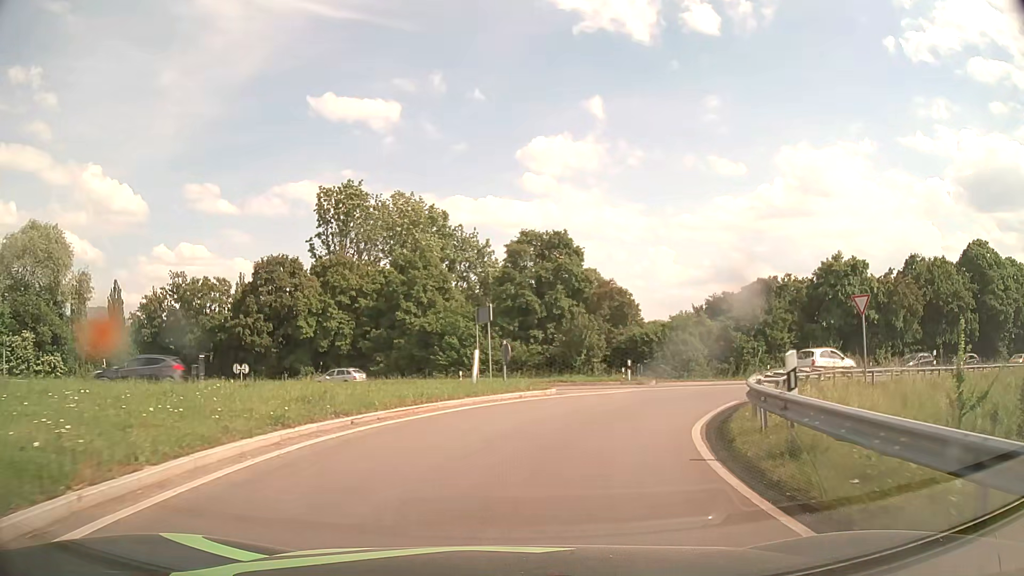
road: primary_link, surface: asphalt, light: Day
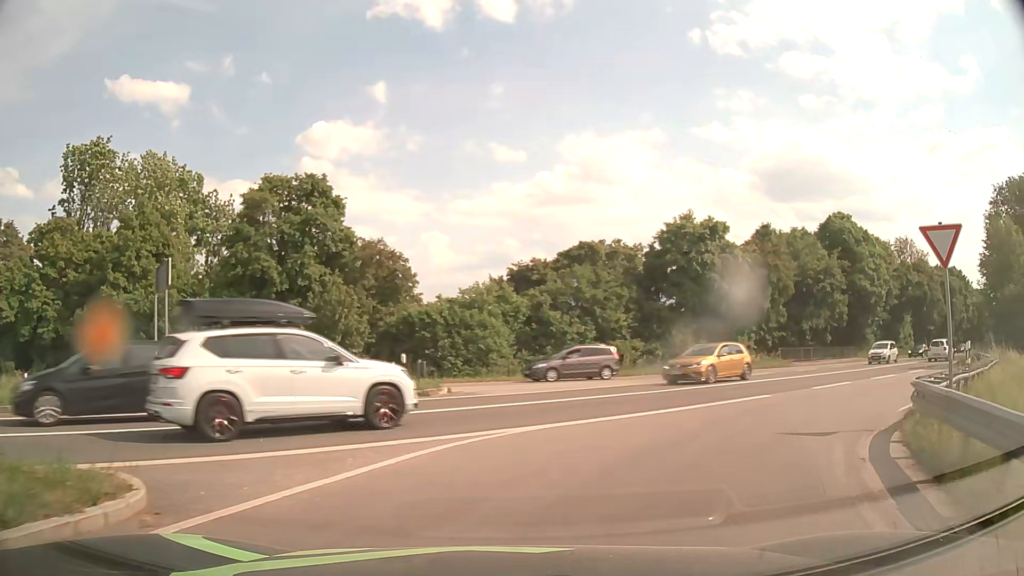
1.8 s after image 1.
(+1.9, +13.9) m; +19°
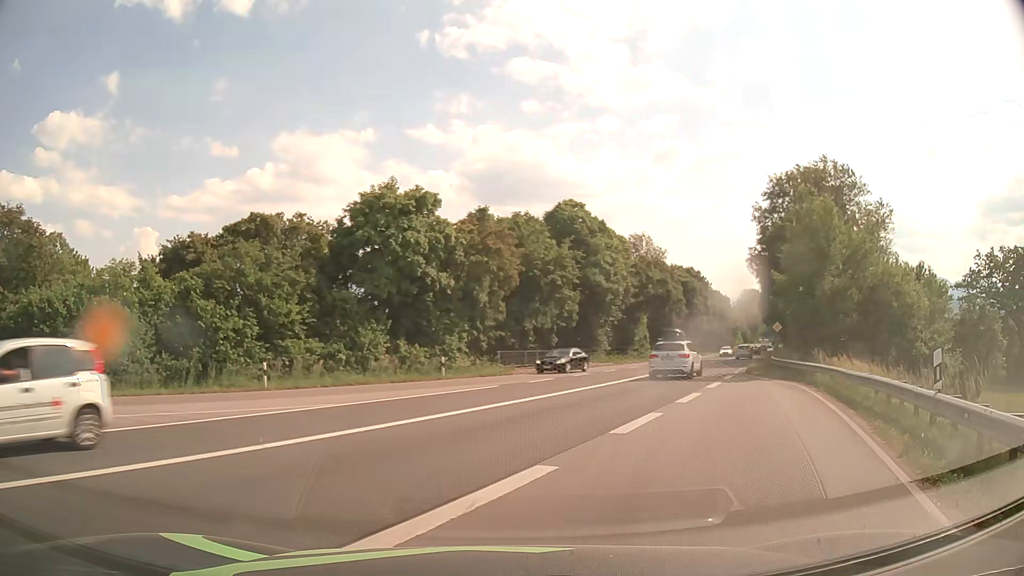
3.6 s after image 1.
(+2.0, +8.8) m; +27°
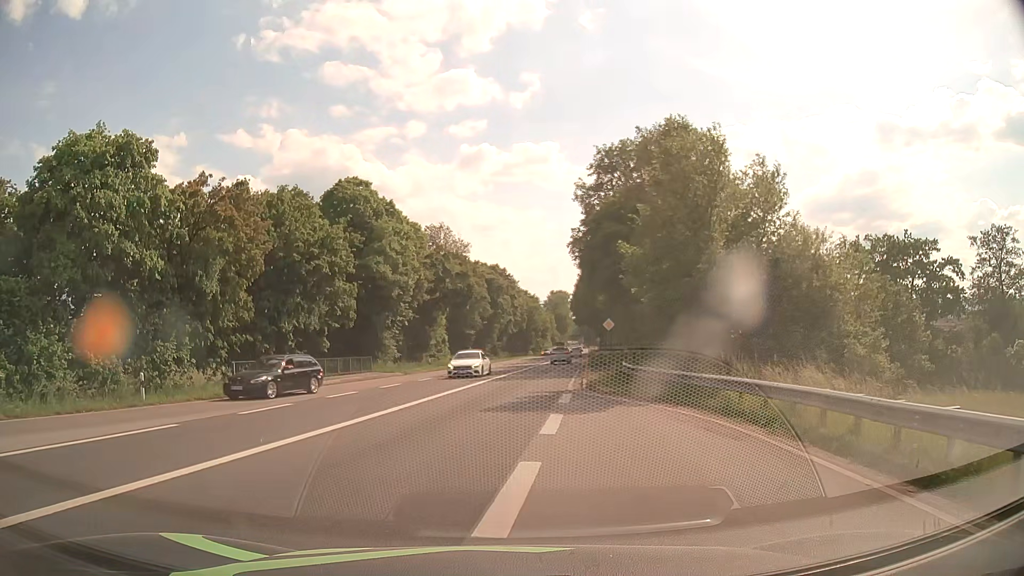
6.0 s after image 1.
(+2.2, +10.9) m; +15°
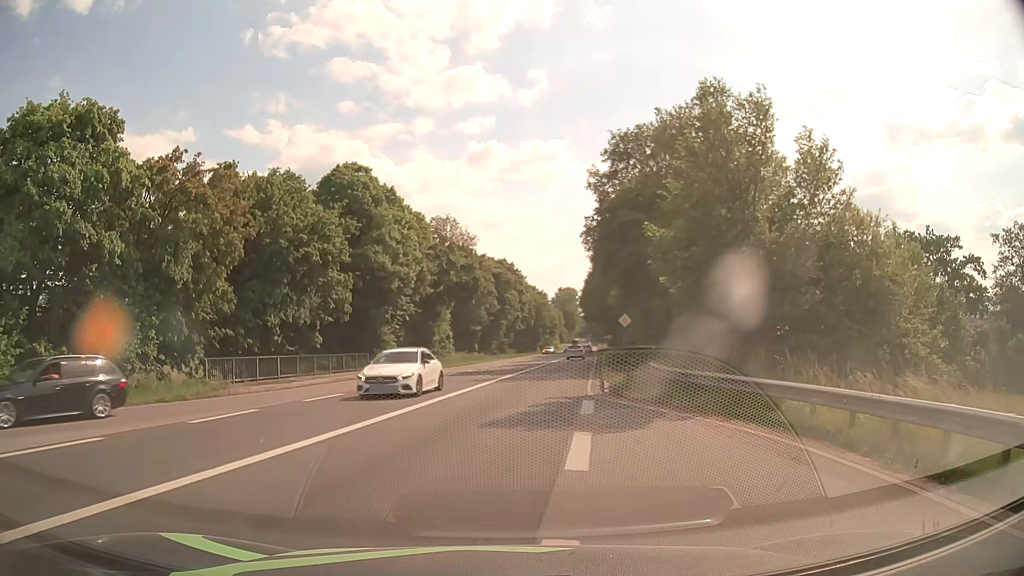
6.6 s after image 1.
(0.0, +3.5) m; -1°
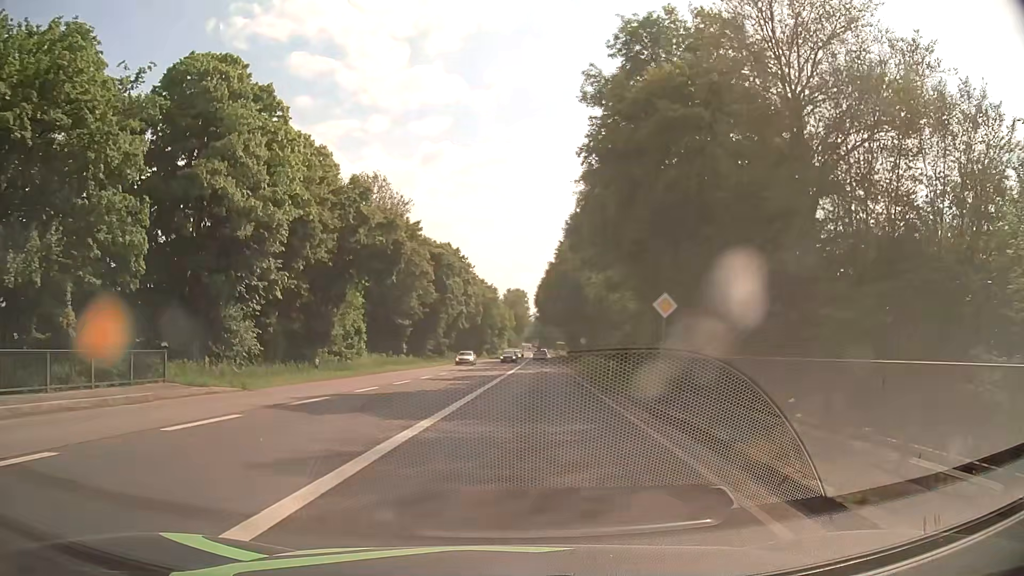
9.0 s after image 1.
(+0.5, +21.1) m; +5°
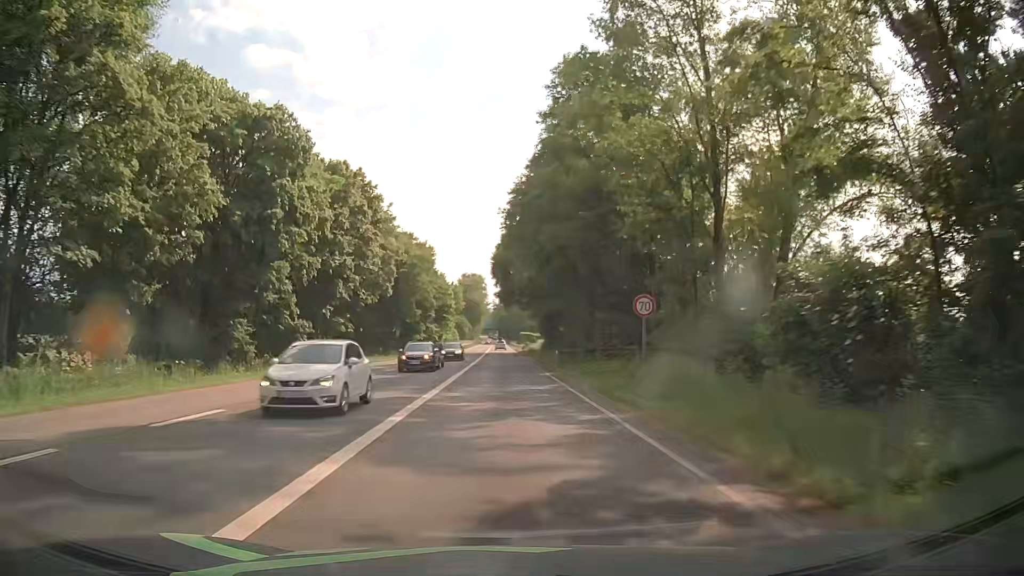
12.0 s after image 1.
(+2.1, +42.3) m; +3°
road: primary
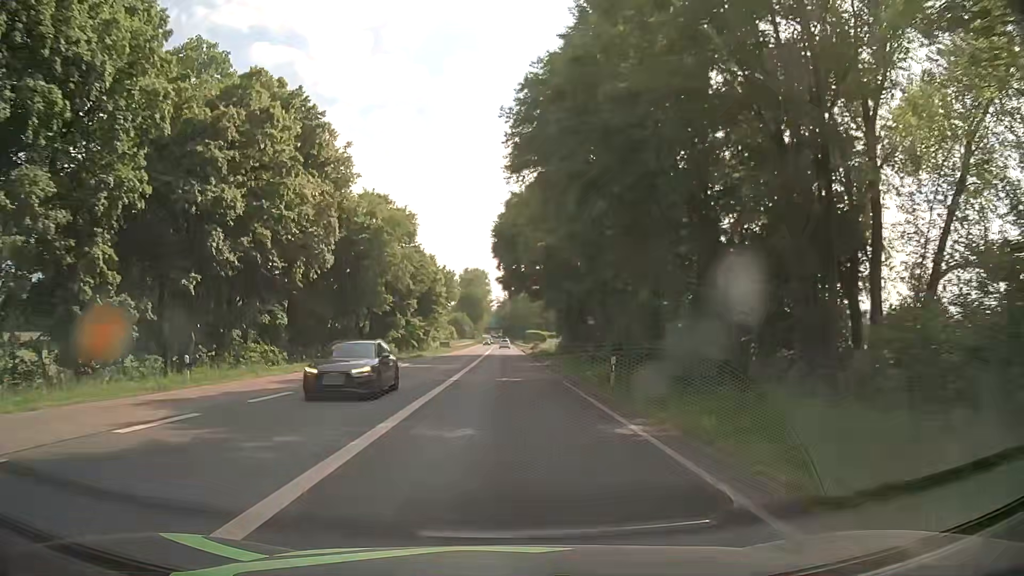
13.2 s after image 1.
(-0.1, +19.3) m; 0°
(0, +10) (0, +20) (0, +30) (0, +40) (0, +50) (0, +60) (0, +70) (0, +80) (0, +90) (0, +100) m
